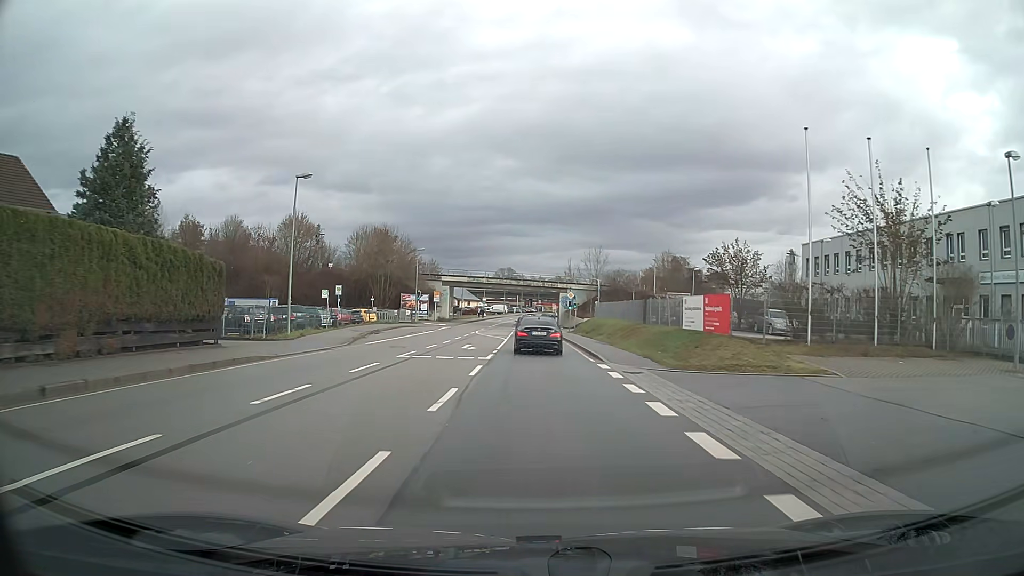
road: primary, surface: asphalt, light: Day
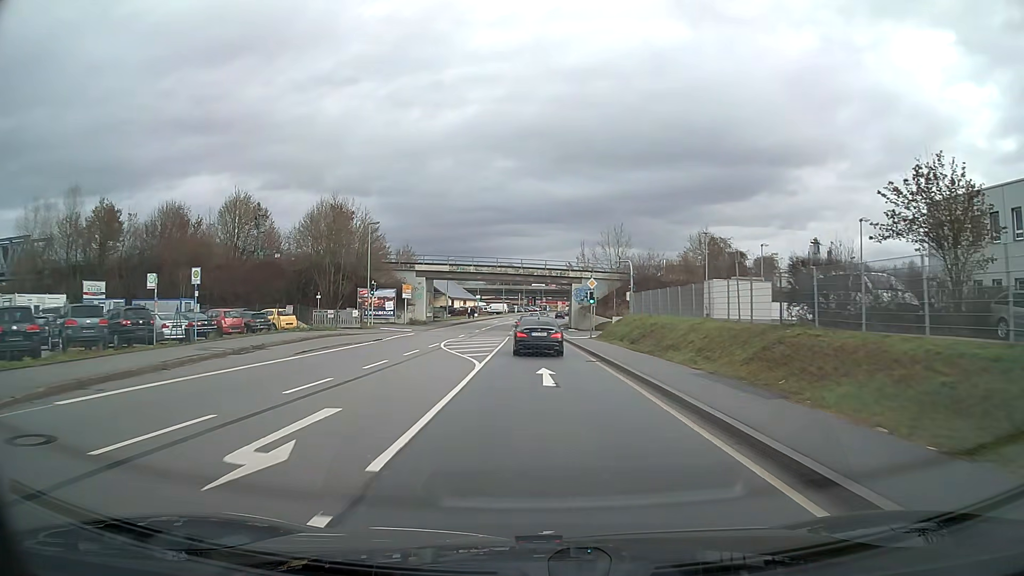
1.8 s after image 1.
(0.0, +22.7) m; 0°
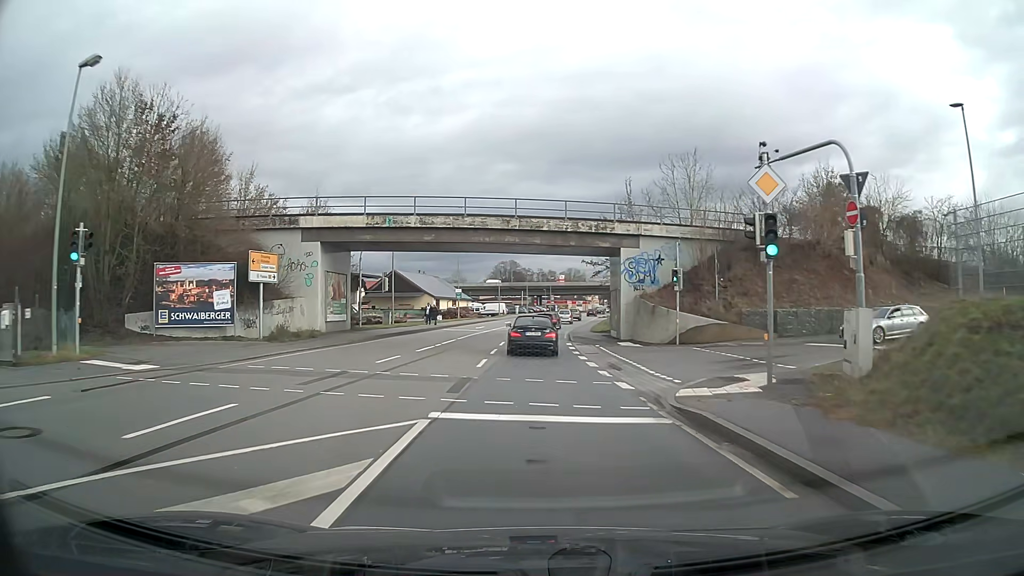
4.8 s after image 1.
(-0.1, +36.3) m; 0°
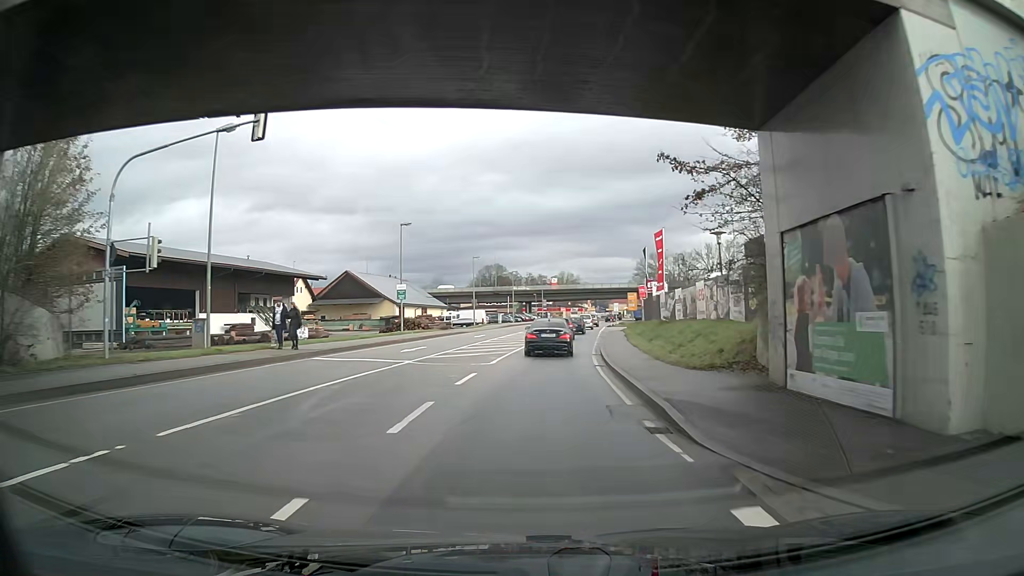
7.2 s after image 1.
(+0.1, +28.6) m; +1°
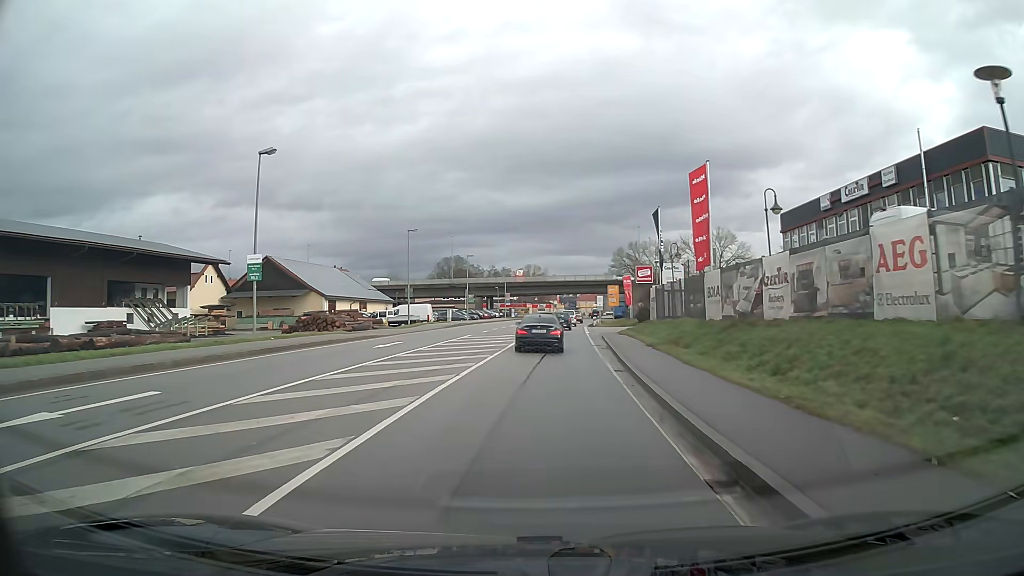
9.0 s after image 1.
(+0.6, +21.4) m; +3°
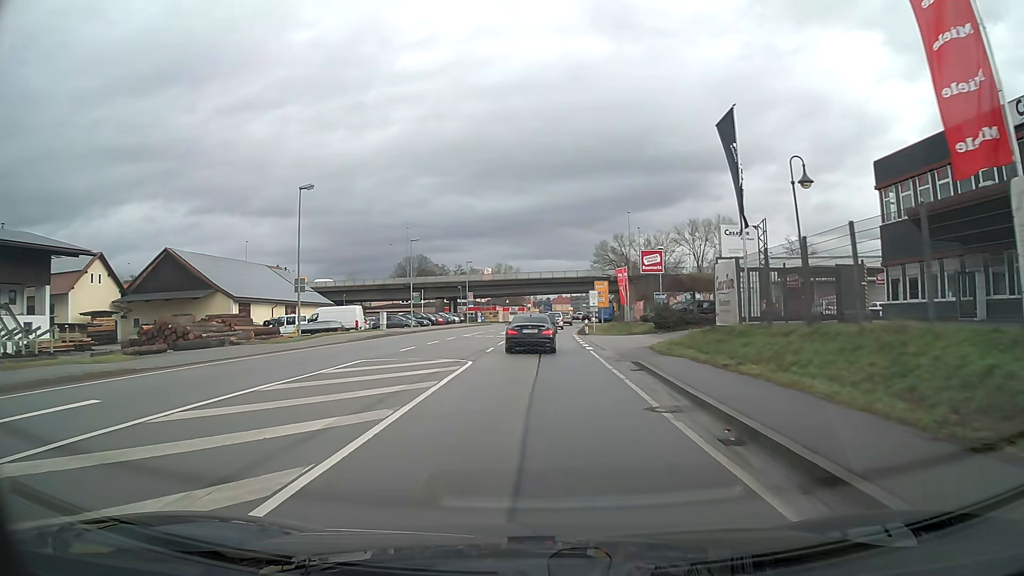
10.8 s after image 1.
(+0.4, +21.1) m; +2°
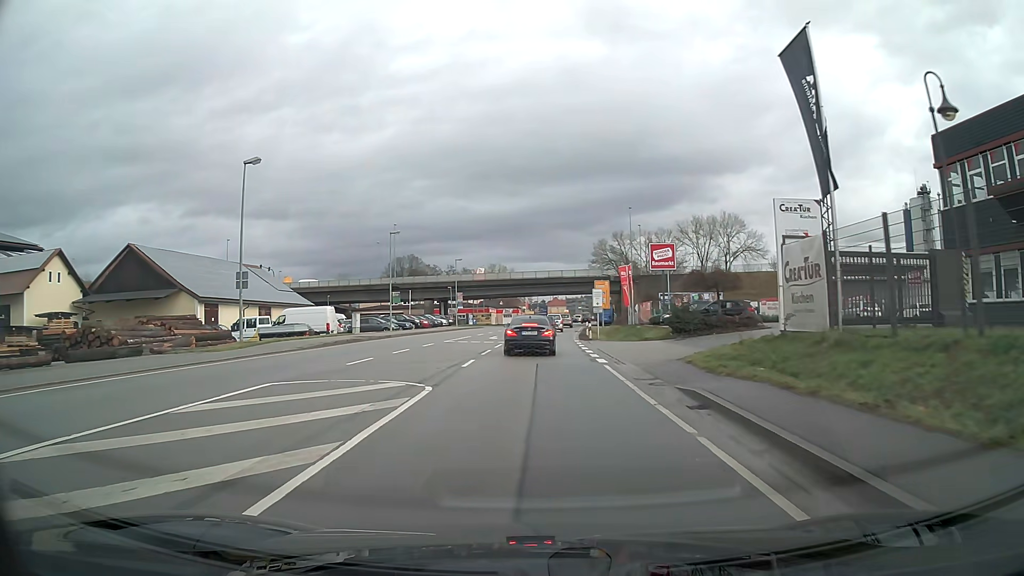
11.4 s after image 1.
(0.0, +6.8) m; 0°
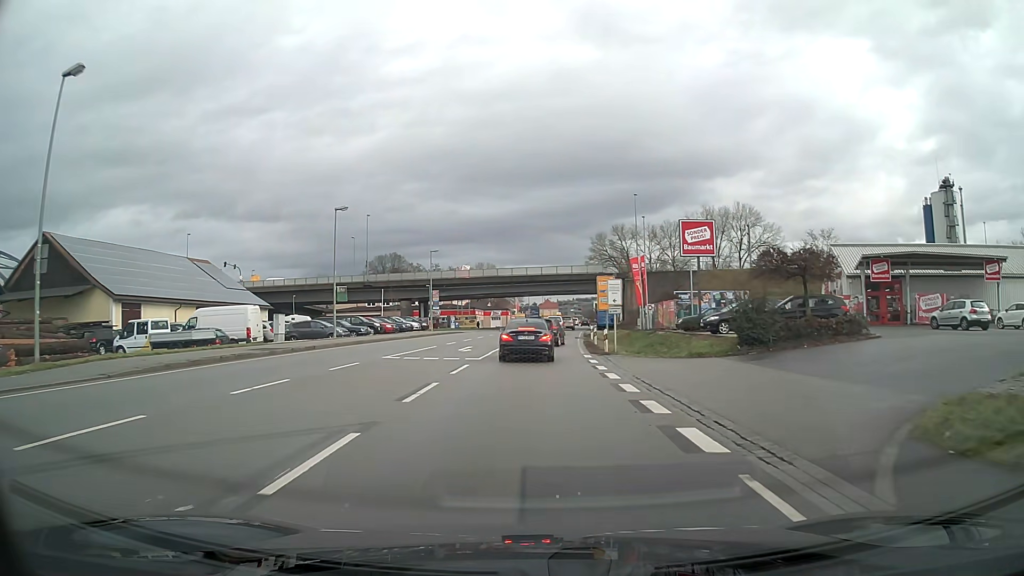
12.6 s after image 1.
(+0.1, +13.2) m; +1°
(0, +10) (0, +20) (0, +30) (+1, +40) (+2, +50) (+2, +60) (+3, +70) (+4, +80) (+5, +90) (+6, +100) m
